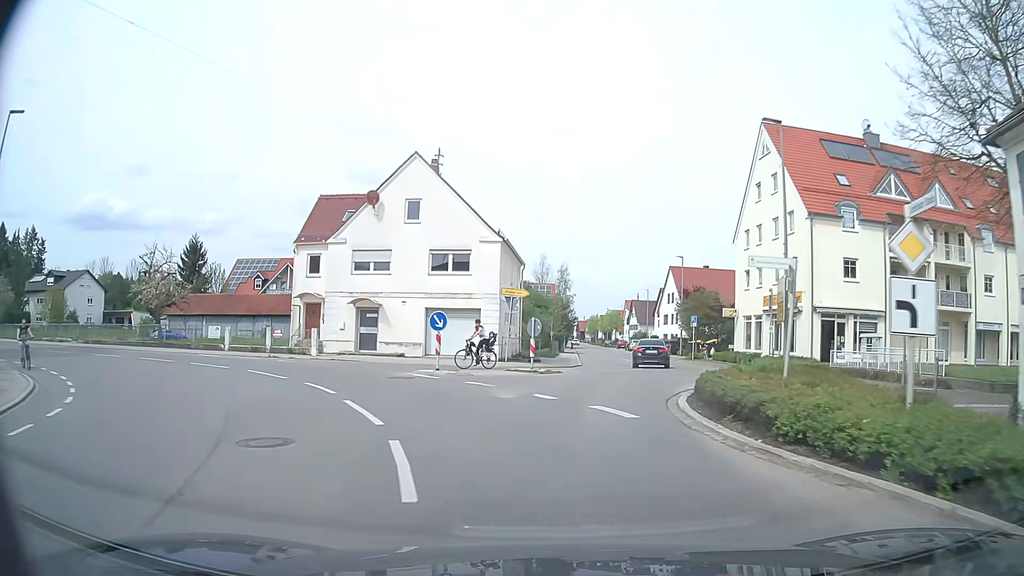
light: Day
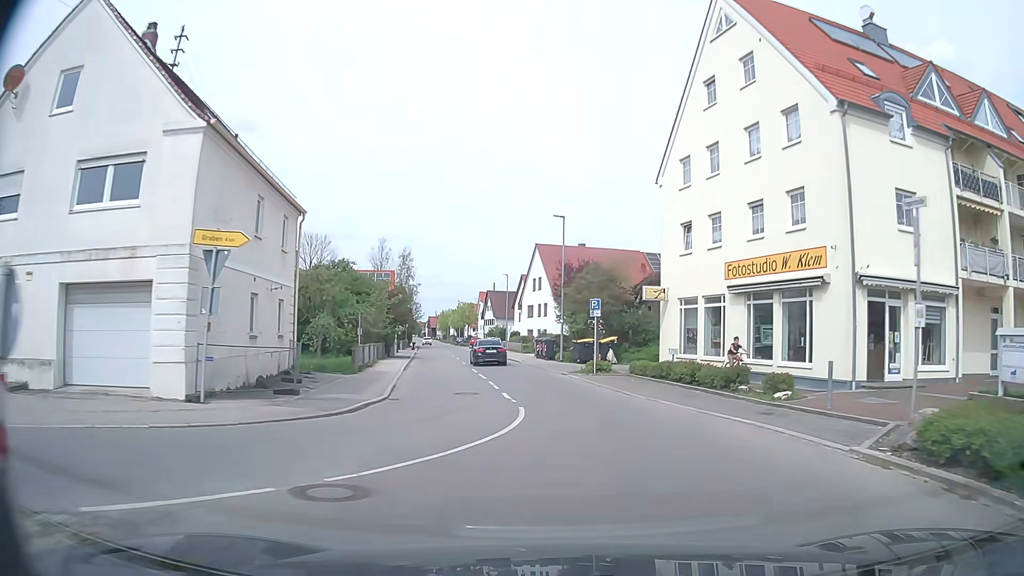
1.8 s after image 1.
(+2.1, +19.5) m; +13°
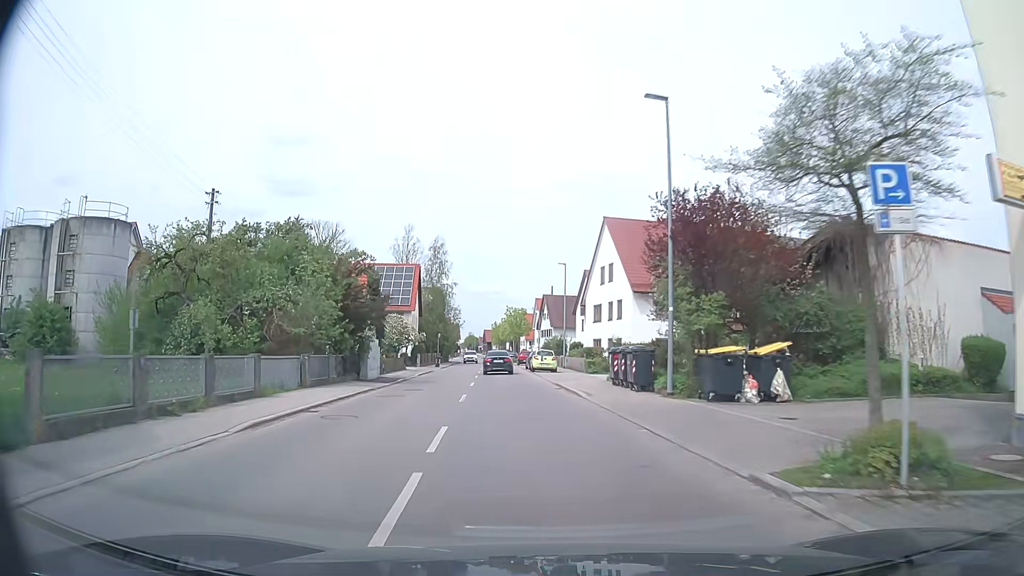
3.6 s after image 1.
(-0.7, +21.9) m; -6°
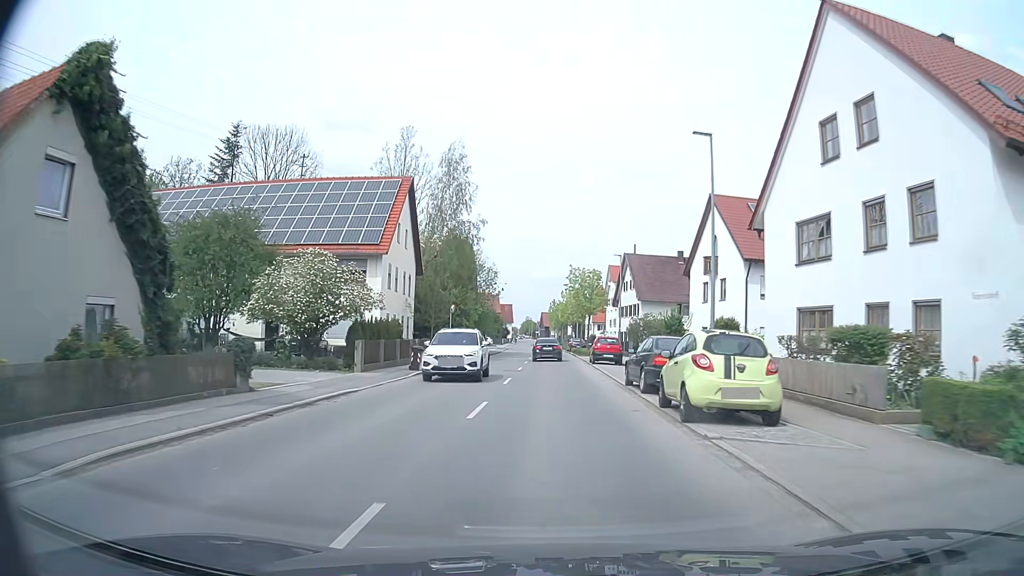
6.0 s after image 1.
(-1.8, +33.8) m; -5°
(0, +10) (0, +20) (0, +30) (0, +40) (0, +50) (0, +60) (0, +70) (0, +80) (0, +90) (0, +100) m
